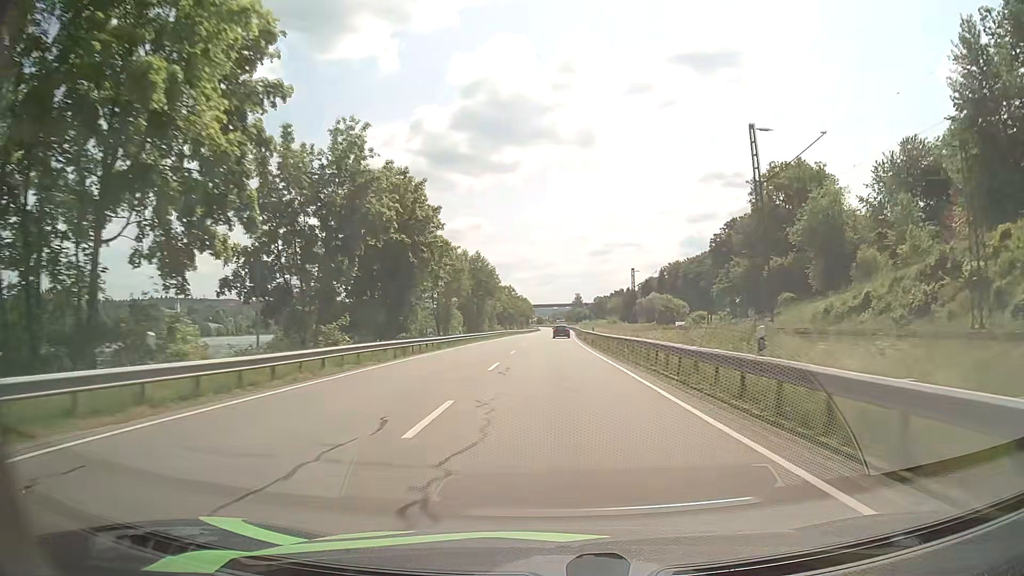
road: primary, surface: asphalt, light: Day
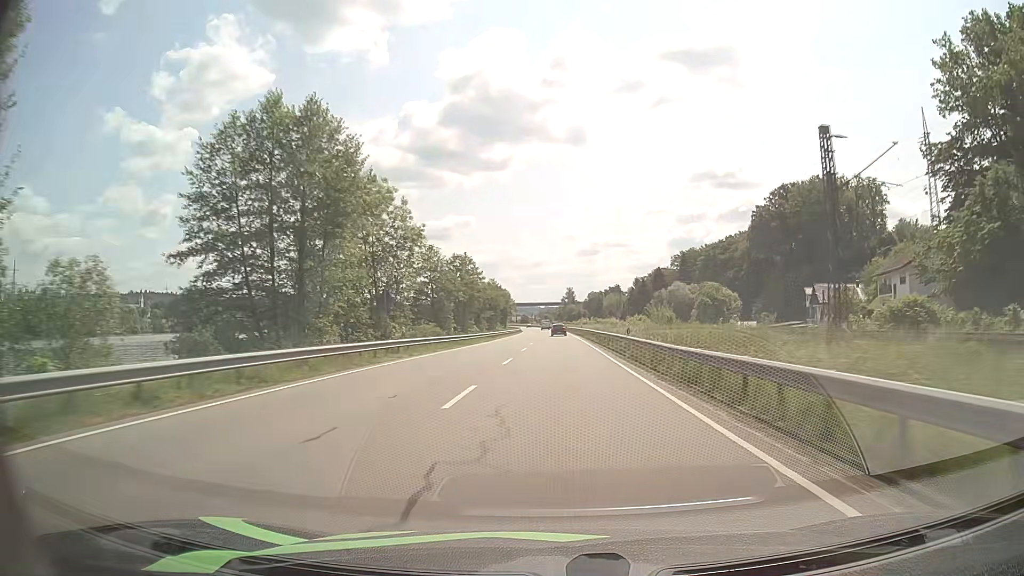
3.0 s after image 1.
(+0.3, +68.5) m; +1°
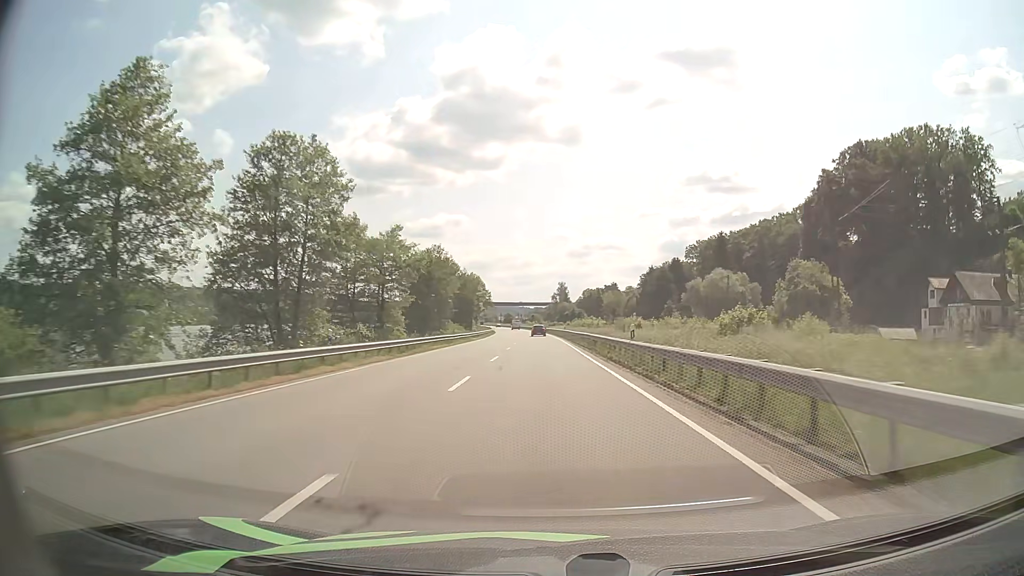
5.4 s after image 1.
(+0.9, +56.7) m; +1°
(0, +10) (0, +20) (0, +30) (0, +40) (-1, +50) (-1, +60) (-1, +70) (-2, +80) (-2, +90) (-2, +100) m
